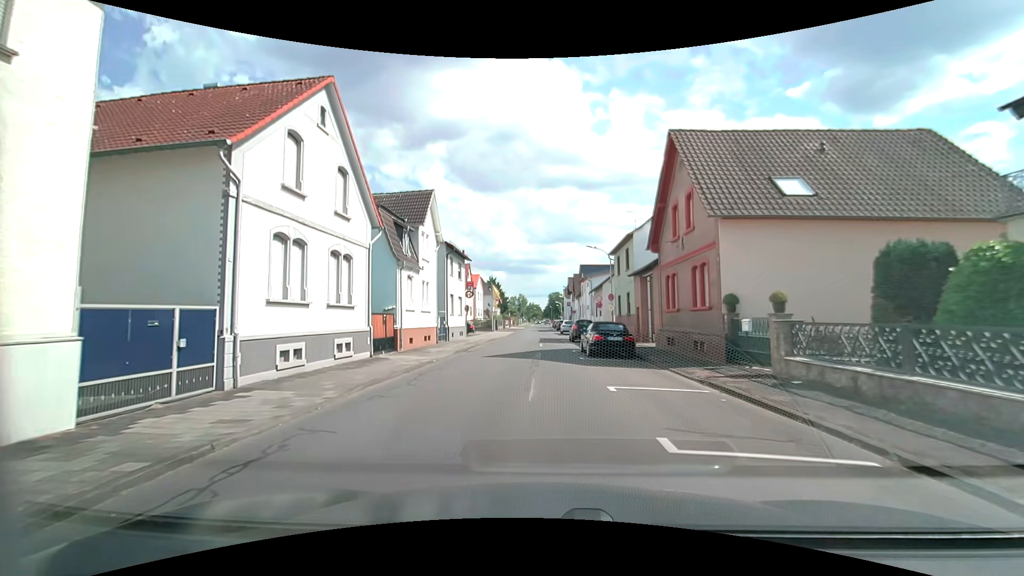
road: tertiary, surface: asphalt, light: Day
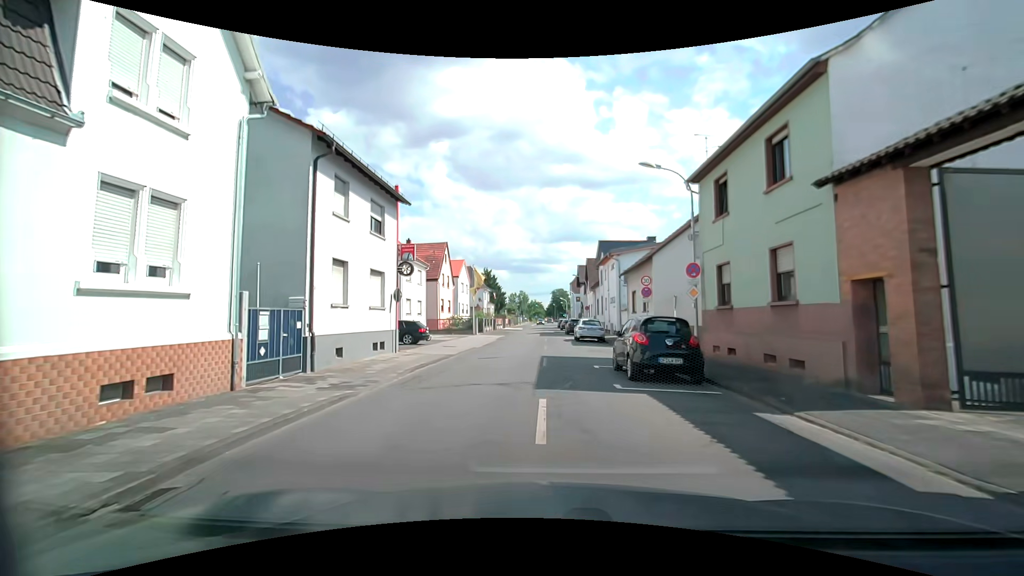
(+0.1, +21.0) m; +1°
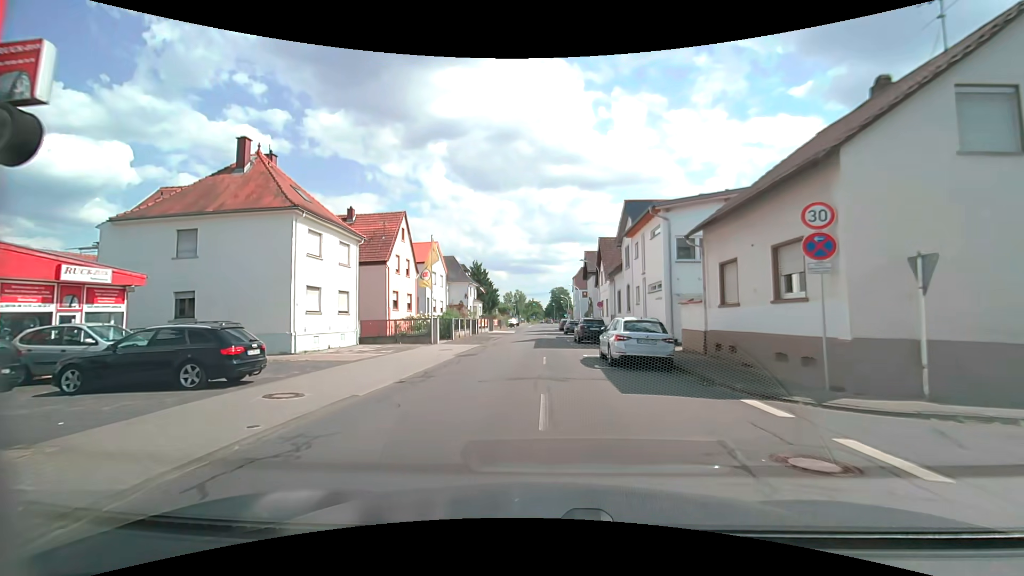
(-0.1, +17.3) m; 0°
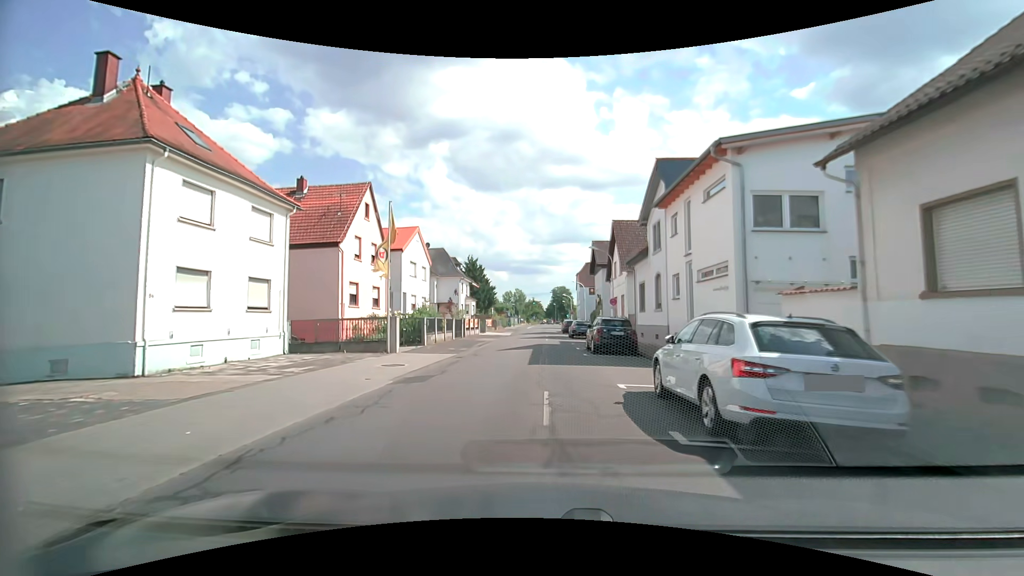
(-0.1, +8.9) m; 0°
(0, +10) (0, +20) (0, +30) (0, +40) (0, +50) (0, +60) (0, +70) (0, +80) (+1, +90) (+1, +100) m
